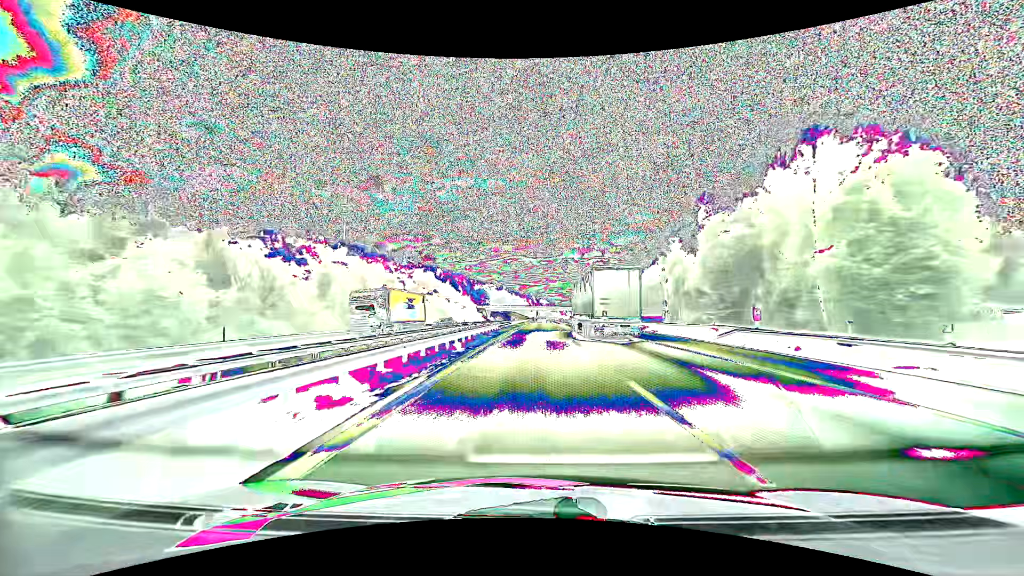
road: motorway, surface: asphalt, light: Day
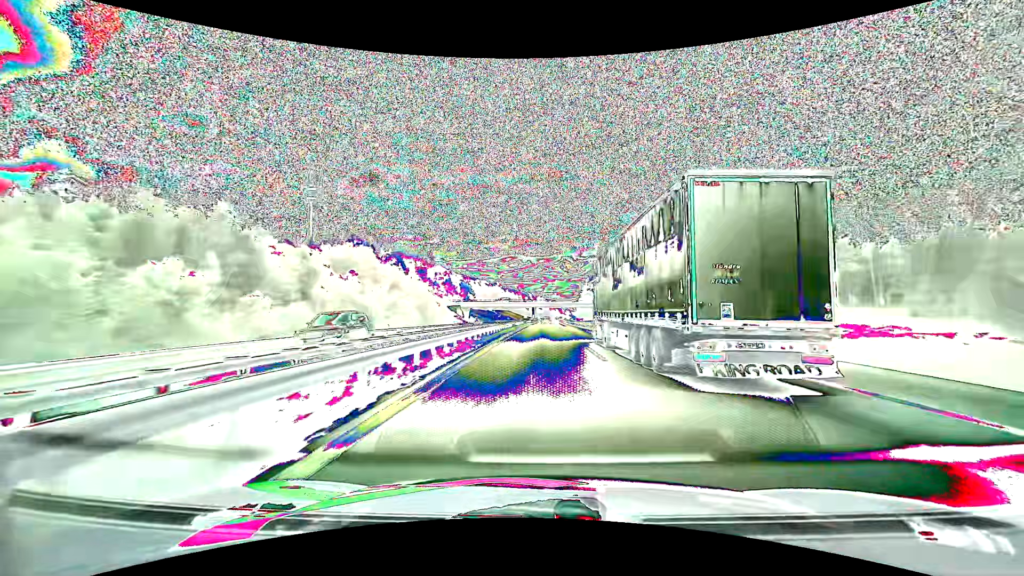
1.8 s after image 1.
(+0.1, +61.5) m; 0°
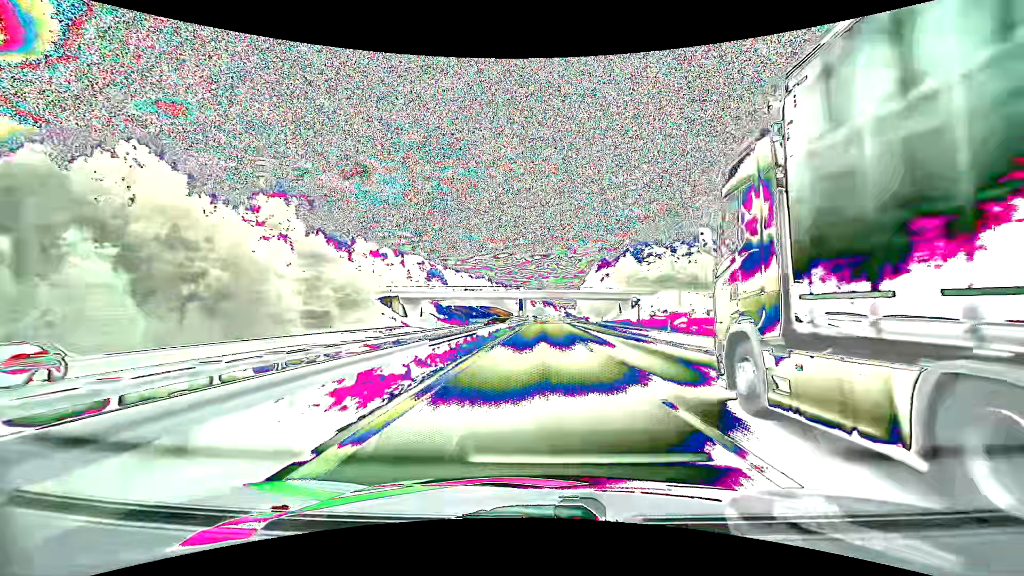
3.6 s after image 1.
(+0.4, +61.1) m; +1°
(0, +10) (0, +20) (0, +30) (0, +40) (0, +50) (0, +60) (0, +70) (+1, +80) (+1, +90) (+1, +100) m
